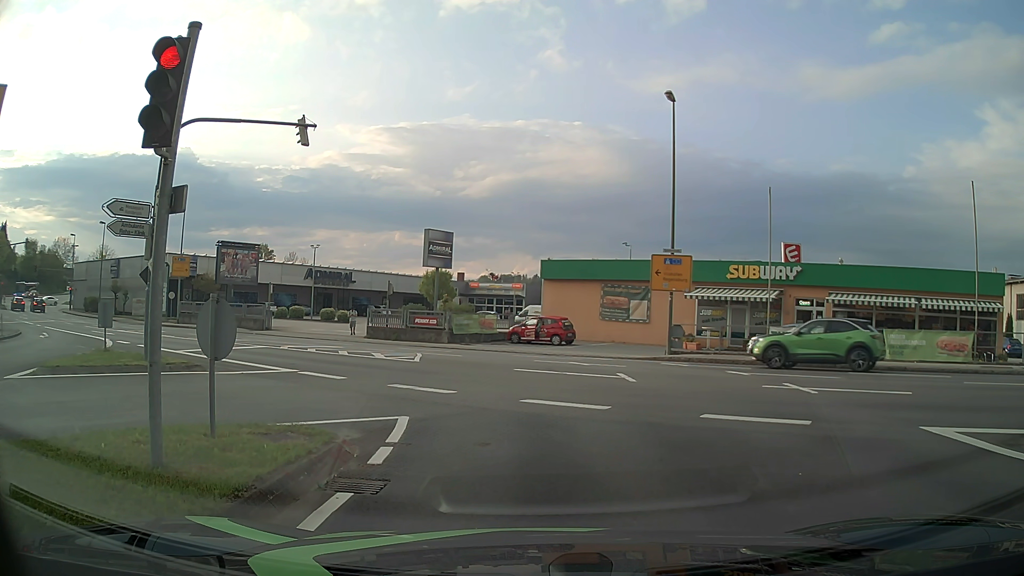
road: tertiary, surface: asphalt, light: Day
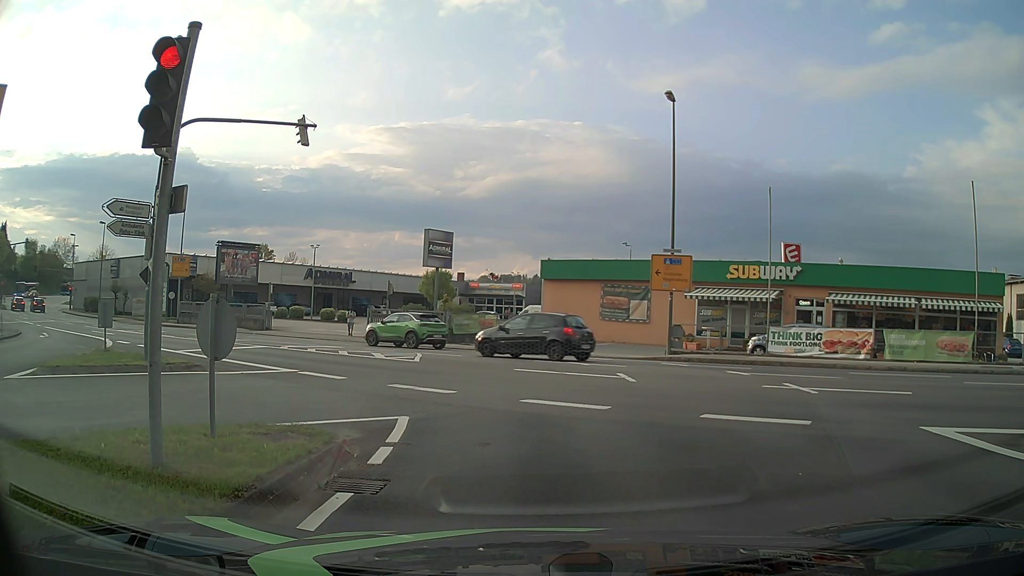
(0.0, 0.0) m; 0°
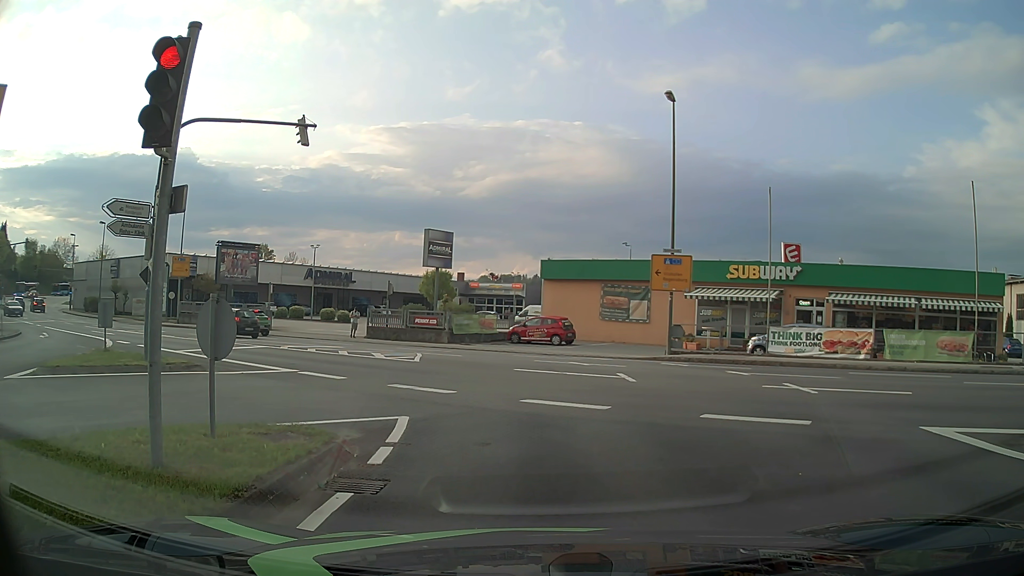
(0.0, 0.0) m; 0°
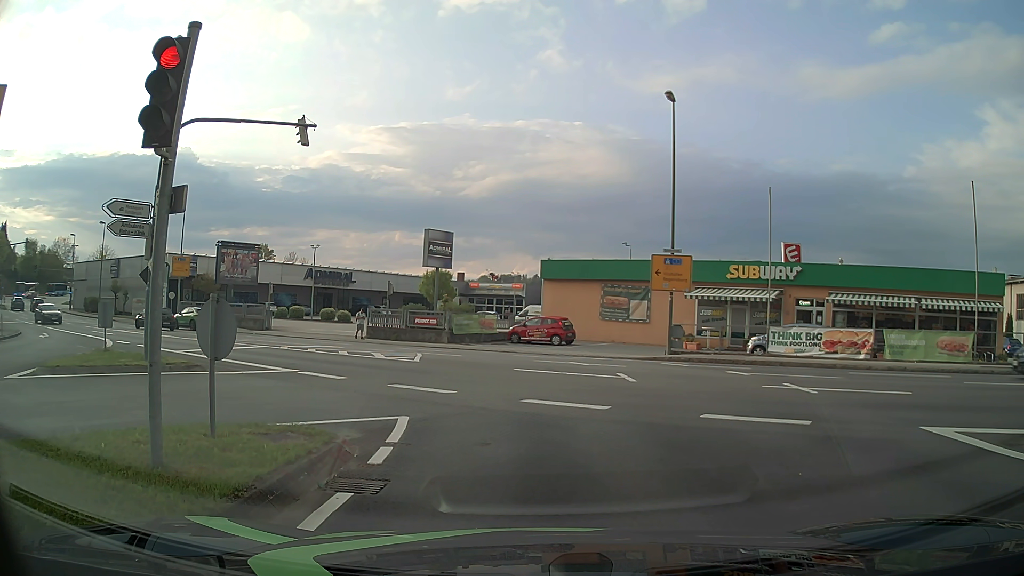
(0.0, 0.0) m; 0°
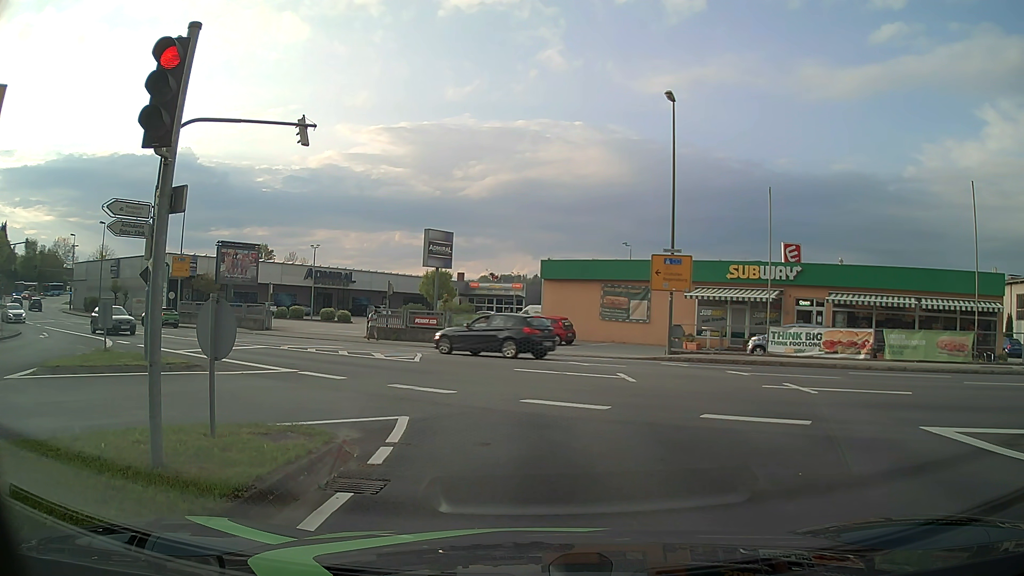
(0.0, 0.0) m; 0°
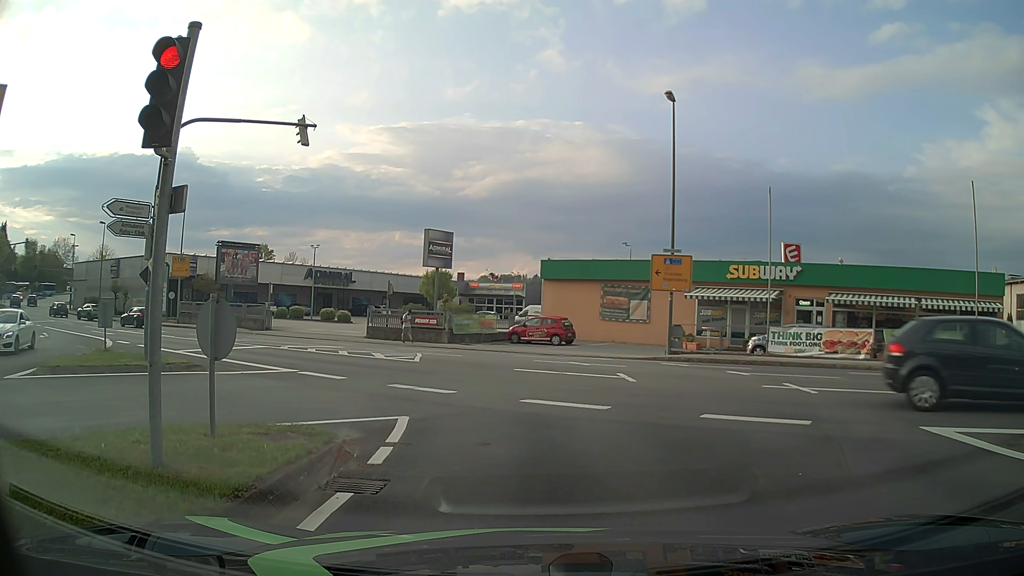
(0.0, 0.0) m; 0°
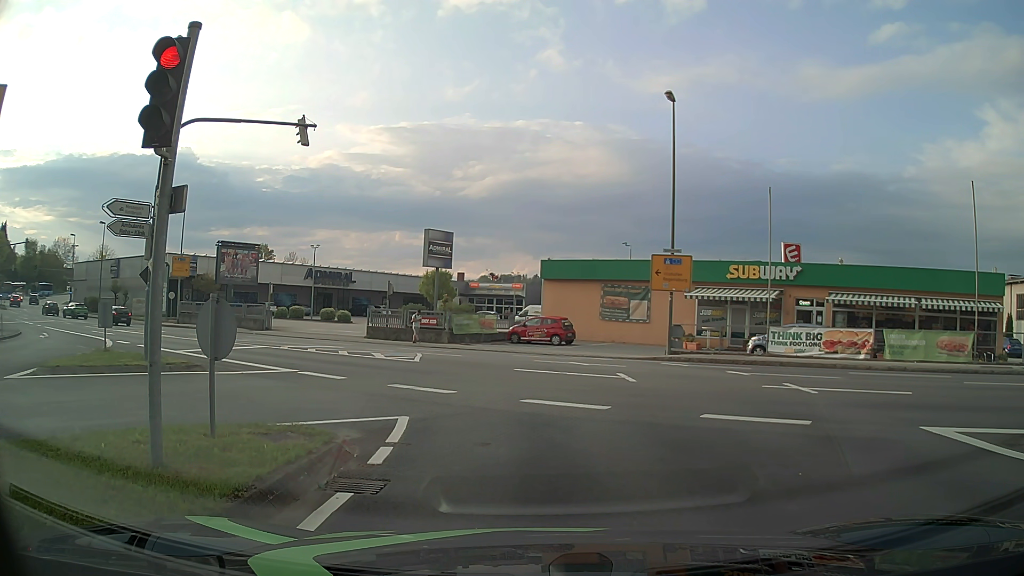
(0.0, 0.0) m; 0°
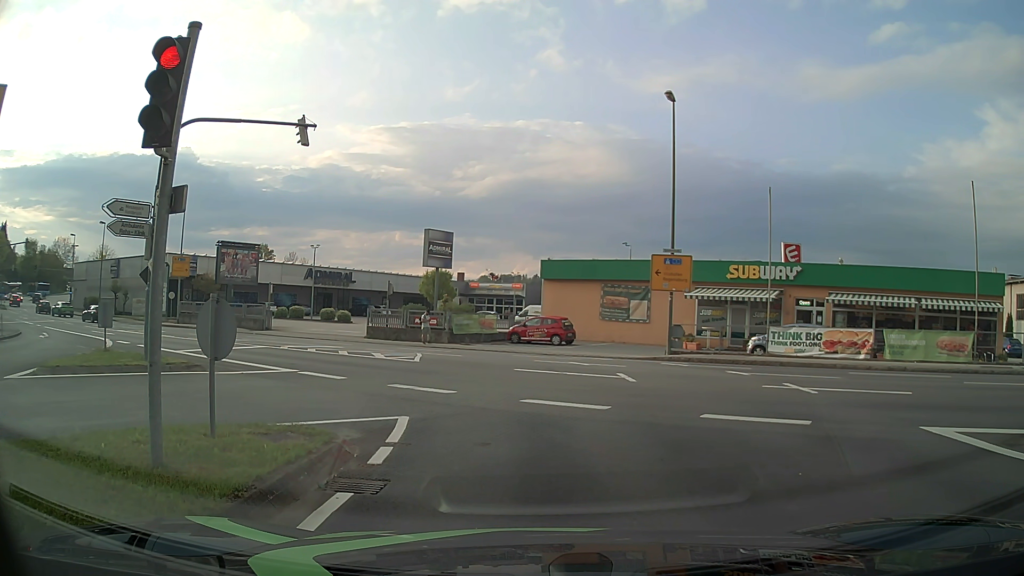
(0.0, 0.0) m; 0°
(0, +10) (-1, +20) (-6, +29) (-14, +35) (-22, +40) (-30, +46) (-39, +51) (-47, +56) (-55, +62) (-63, +68) m
